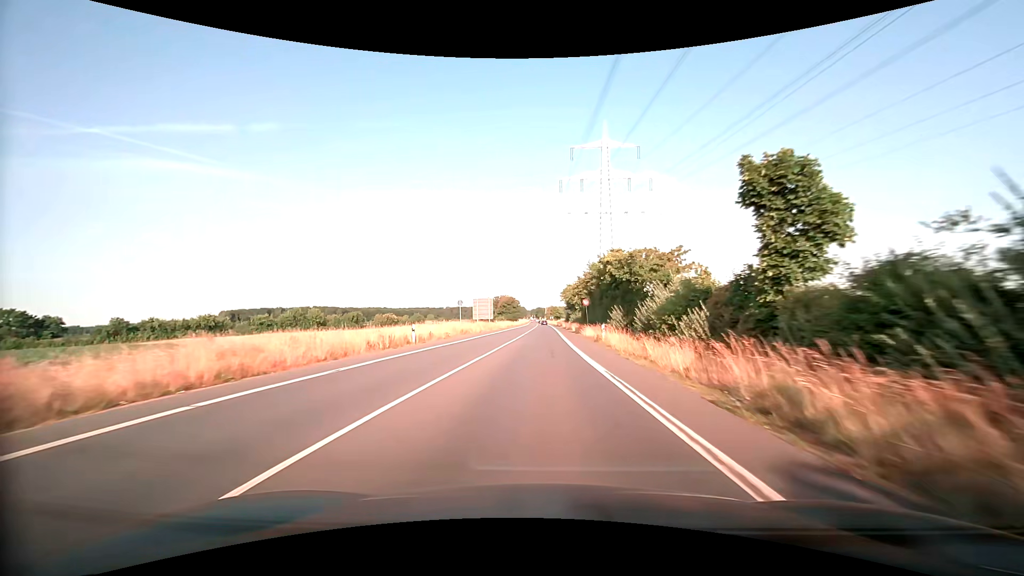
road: secondary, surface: asphalt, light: Day
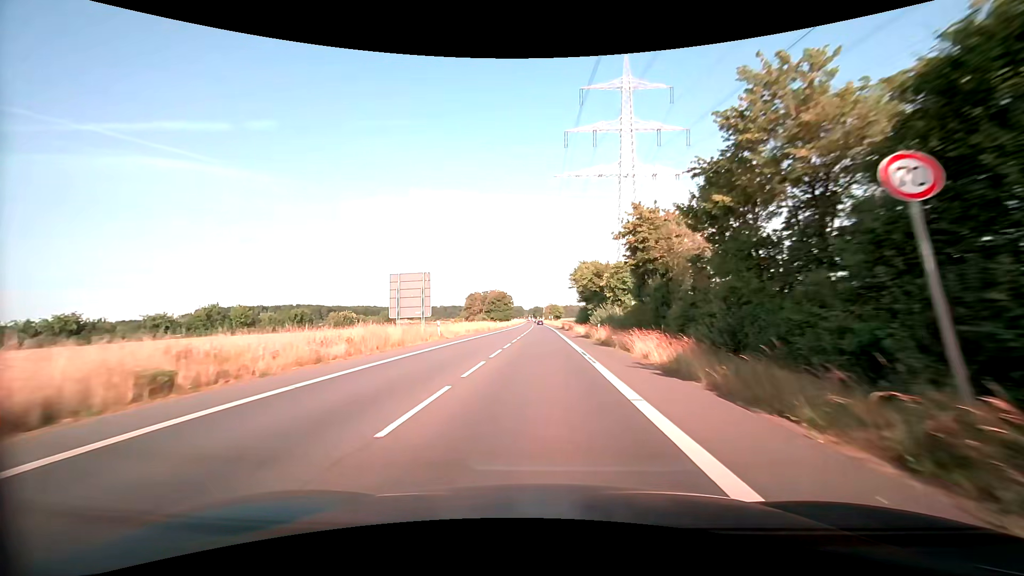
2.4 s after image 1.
(0.0, +44.1) m; 0°
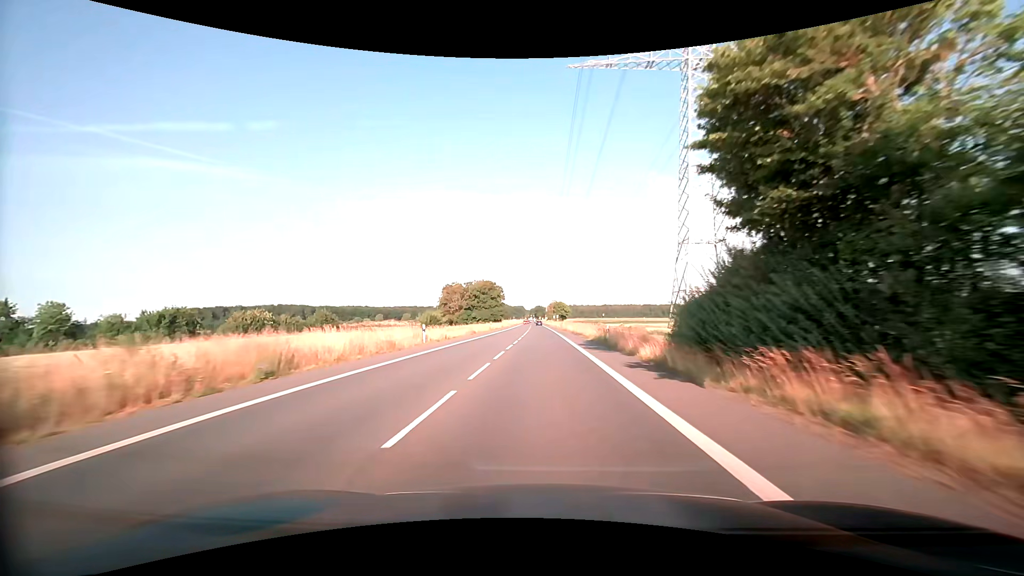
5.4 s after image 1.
(+0.1, +54.8) m; 0°
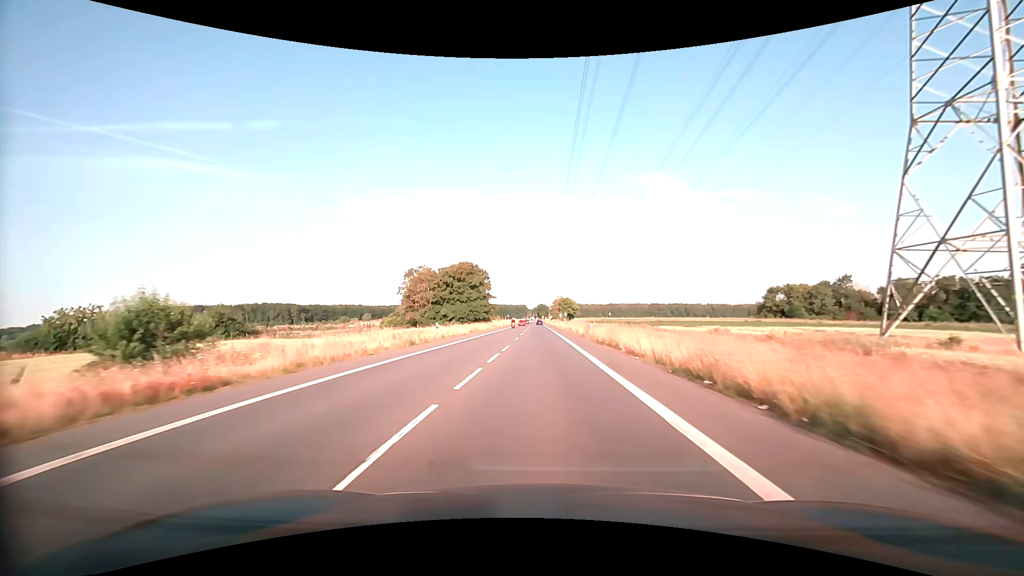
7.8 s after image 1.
(-0.3, +43.7) m; -1°
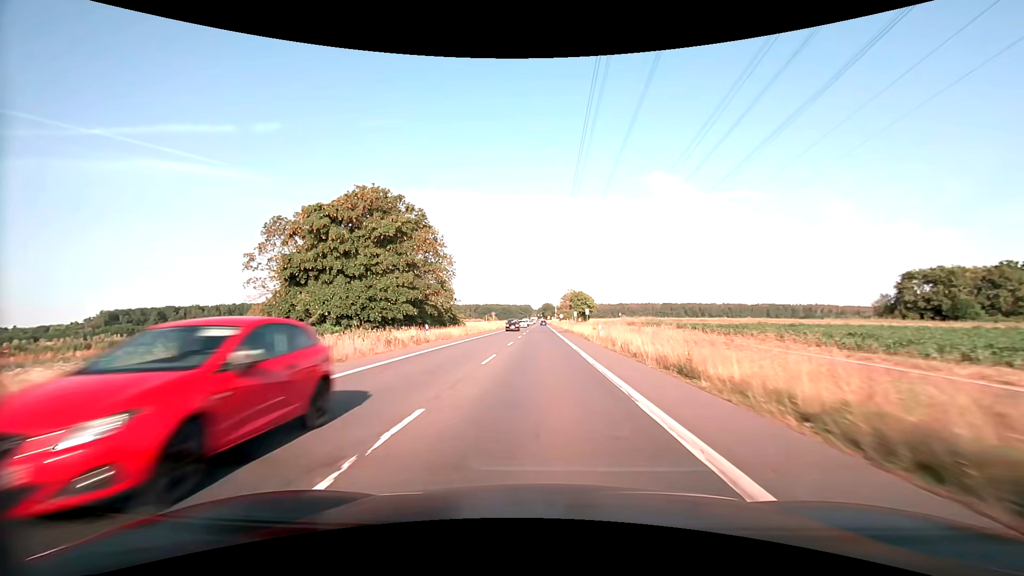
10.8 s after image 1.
(-0.3, +54.5) m; -1°
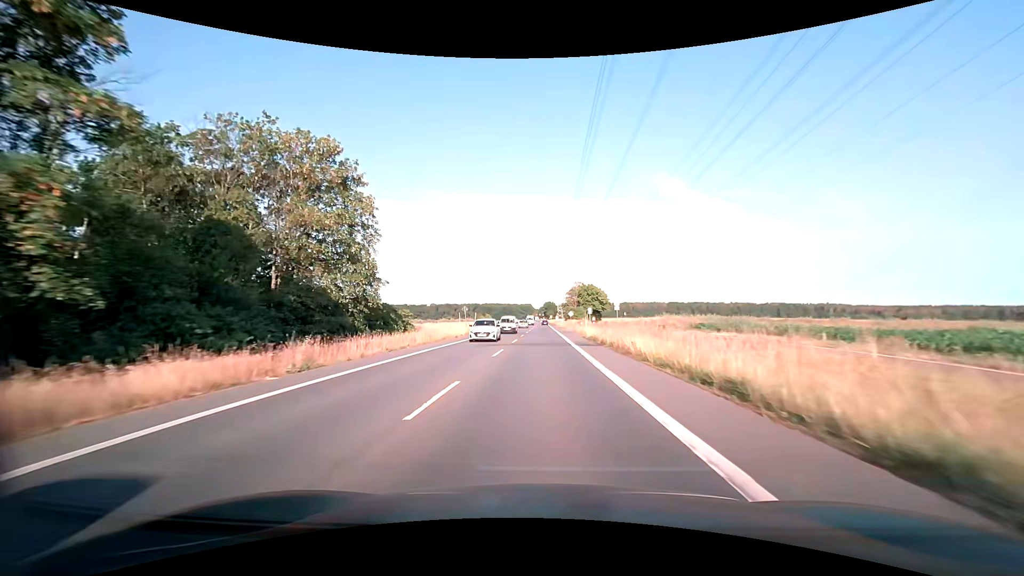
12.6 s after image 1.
(0.0, +32.7) m; 0°
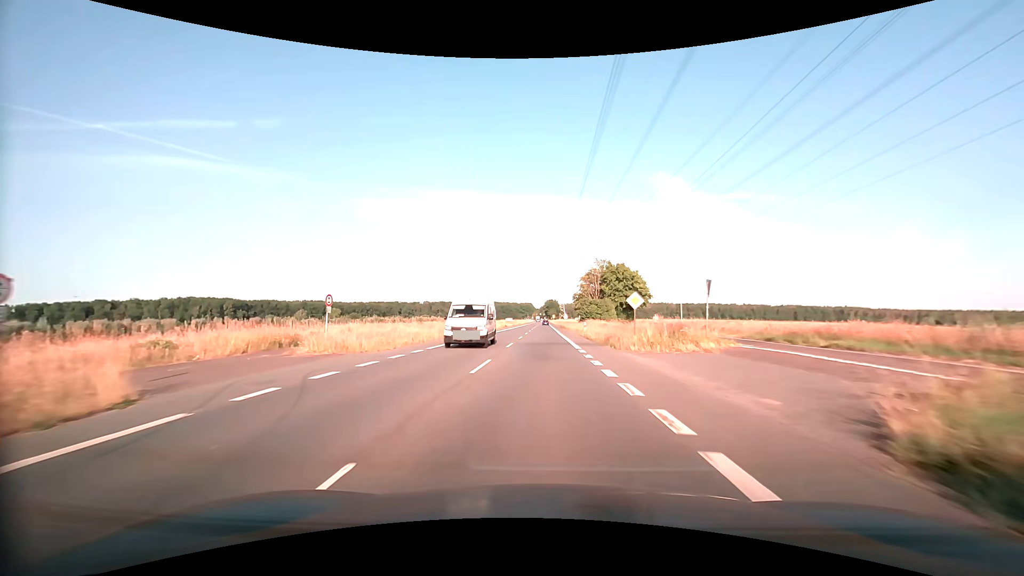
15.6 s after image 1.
(-0.2, +54.5) m; 0°
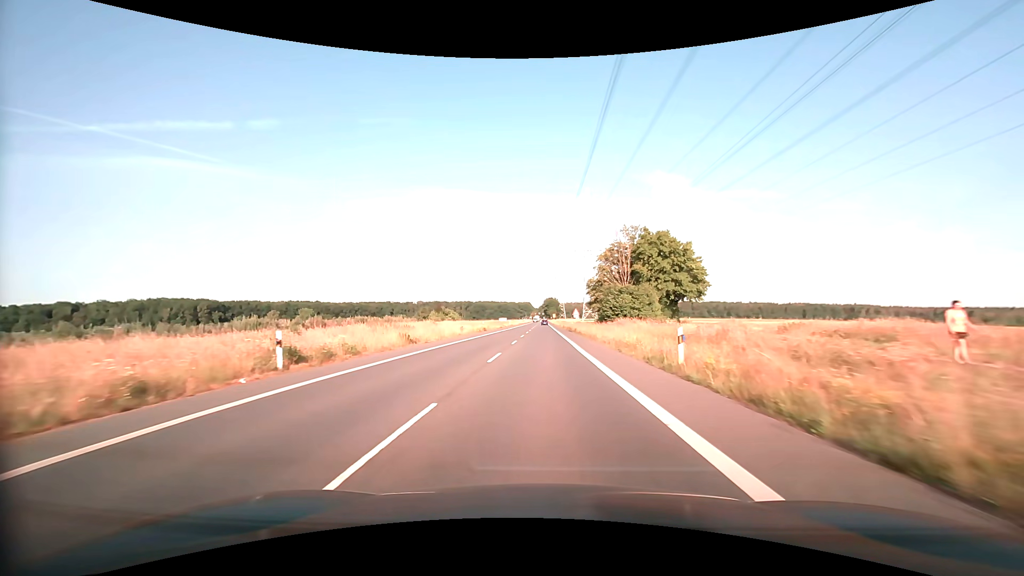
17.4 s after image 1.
(0.0, +32.7) m; 0°
(0, +10) (0, +20) (0, +30) (0, +40) (0, +50) (0, +60) (0, +70) (0, +80) (0, +90) (0, +100) m
